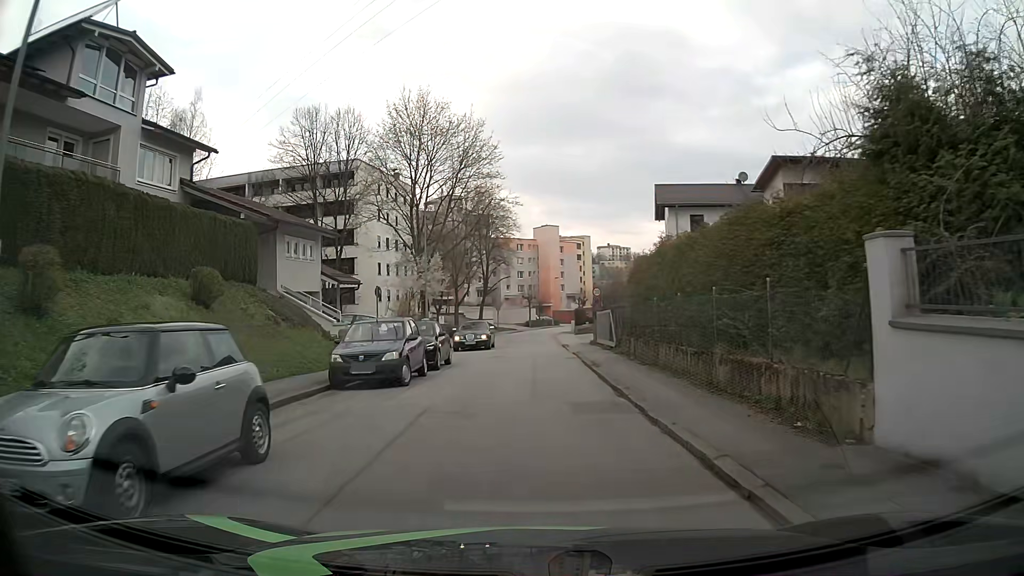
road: residential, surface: asphalt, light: Day
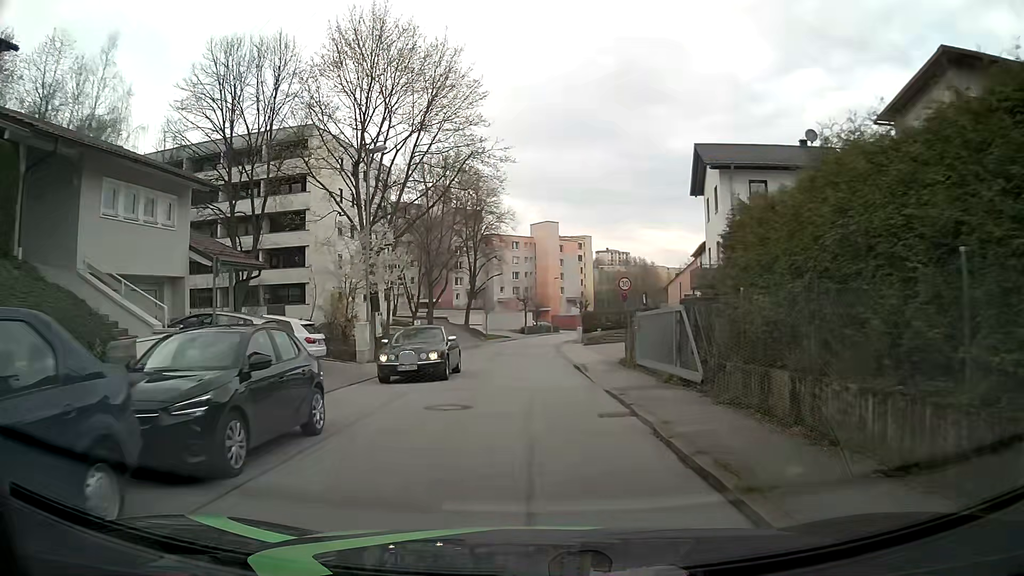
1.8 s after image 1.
(+0.1, +13.5) m; 0°
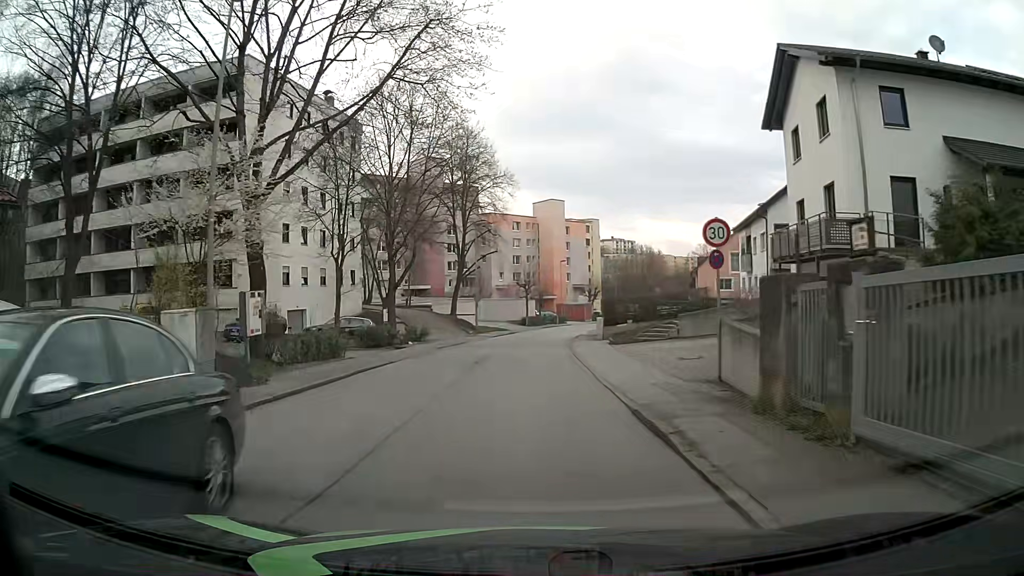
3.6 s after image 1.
(+0.1, +13.5) m; 0°
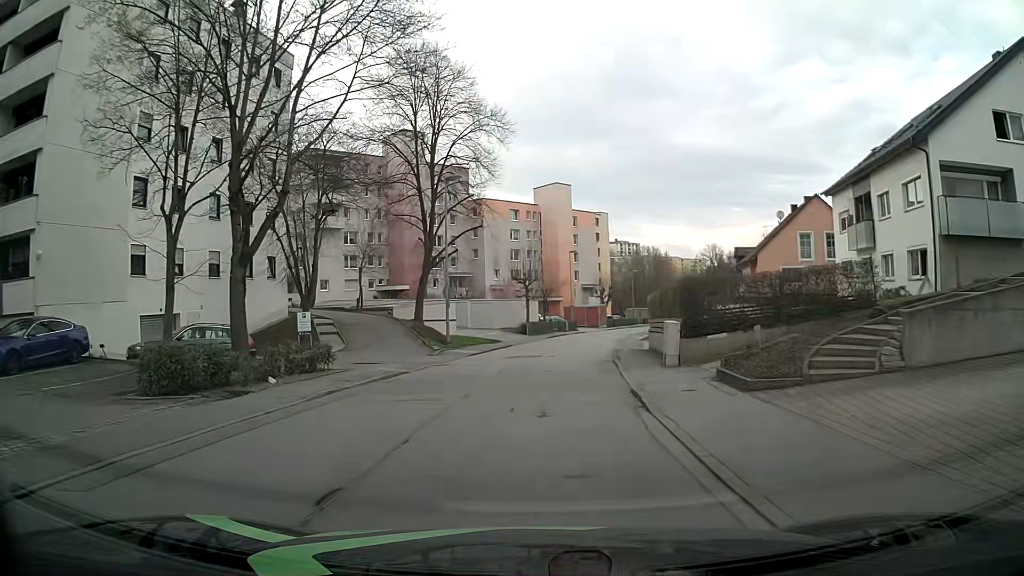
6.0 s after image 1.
(0.0, +18.1) m; 0°
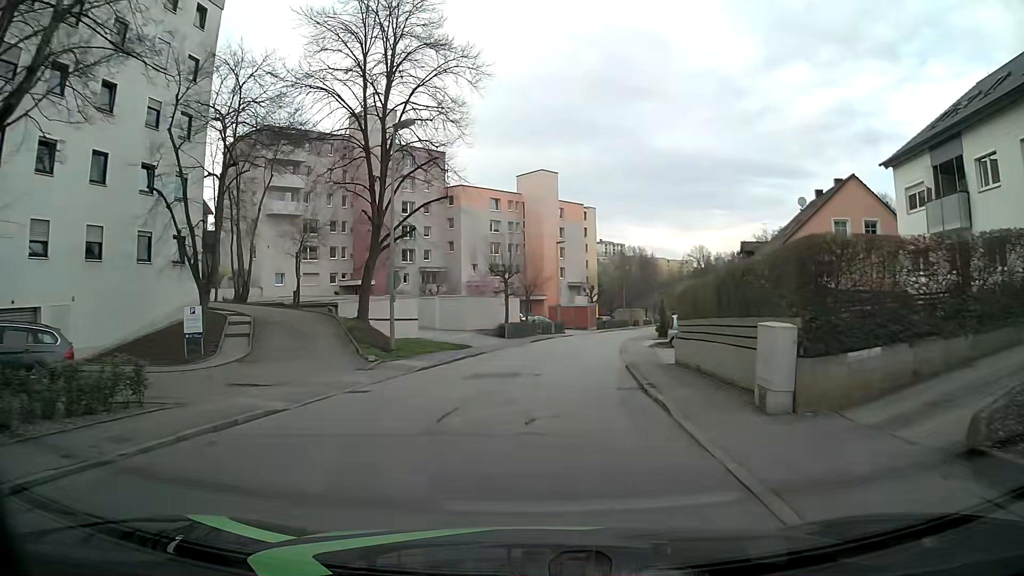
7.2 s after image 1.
(+0.1, +9.0) m; +1°
(0, +10) (+1, +20) (+2, +30) (+3, +40) (+5, +50) (+8, +59) (+11, +69) (+14, +78) (+16, +88) (+18, +98) m
